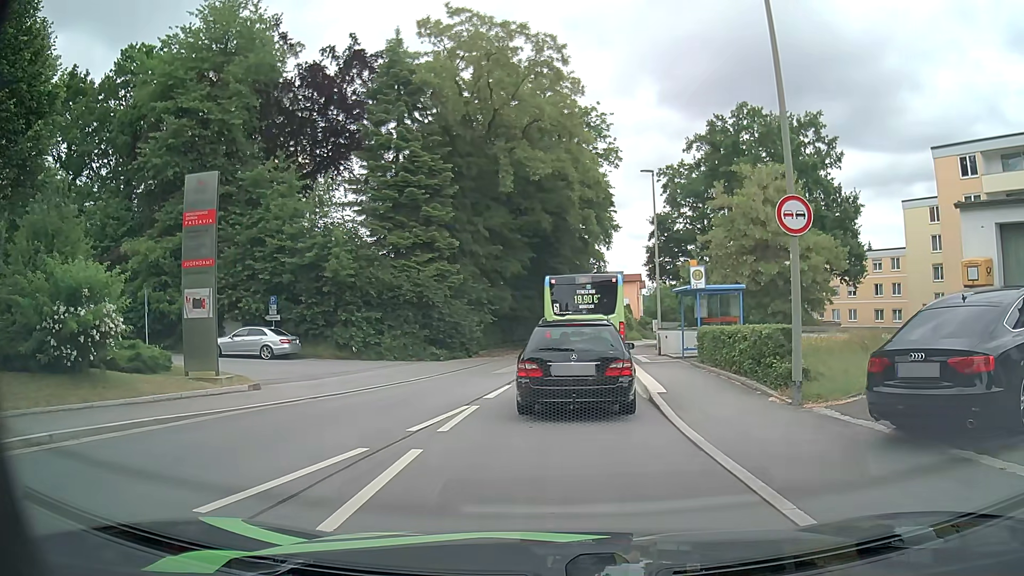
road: residential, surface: asphalt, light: Day
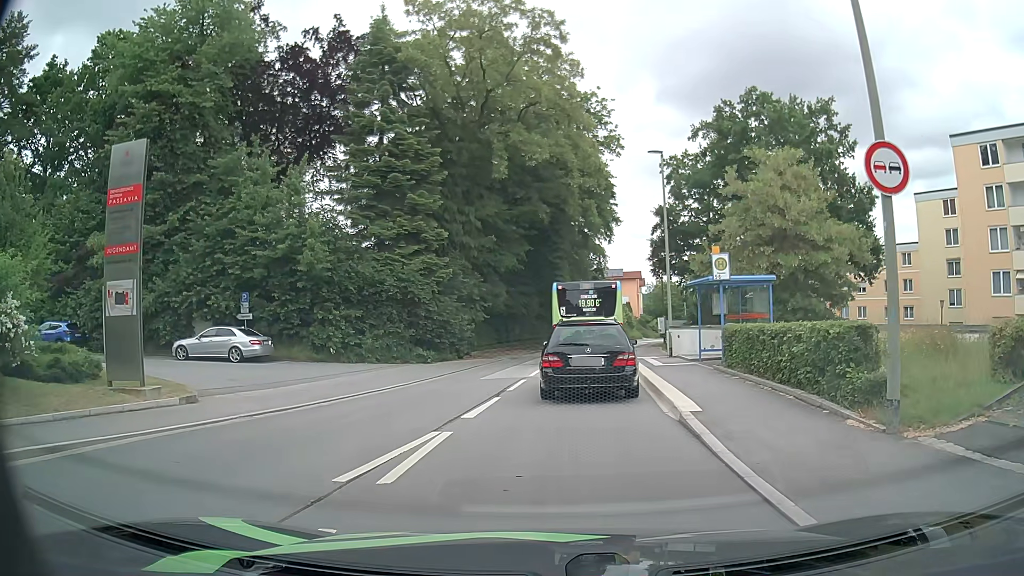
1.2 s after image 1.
(0.0, +3.2) m; 0°
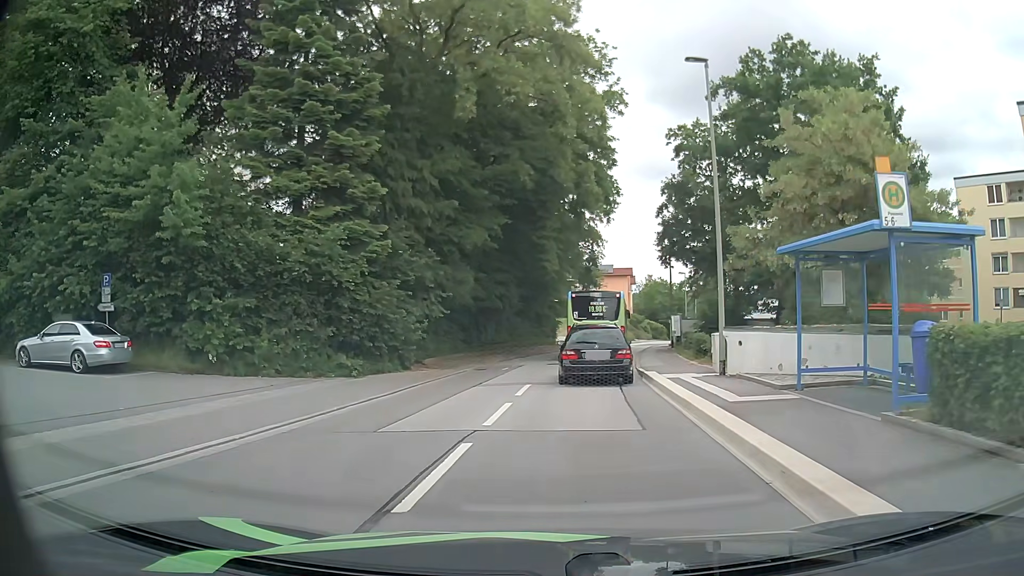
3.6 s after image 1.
(0.0, +10.1) m; +1°
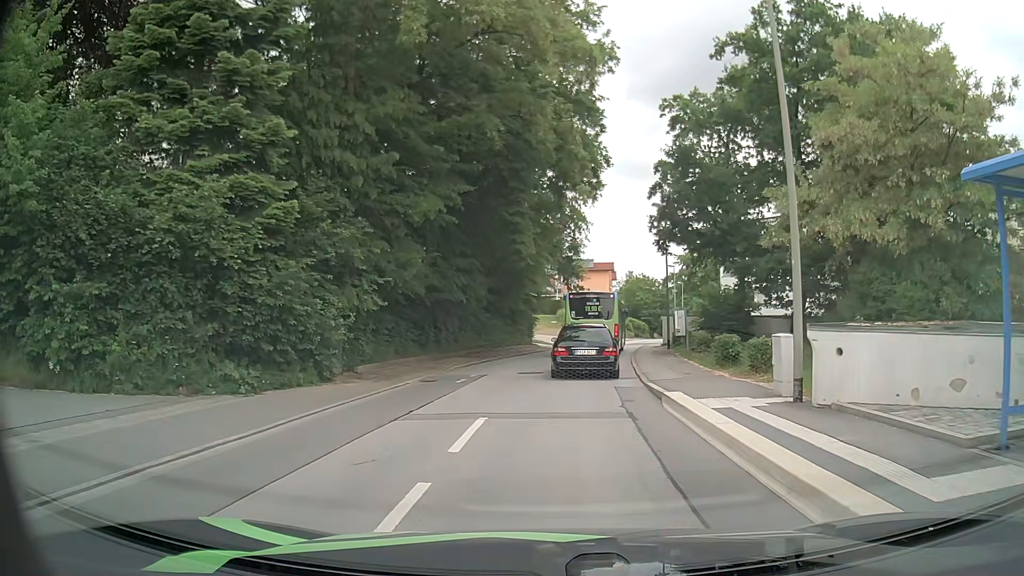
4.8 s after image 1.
(+0.1, +6.7) m; +2°
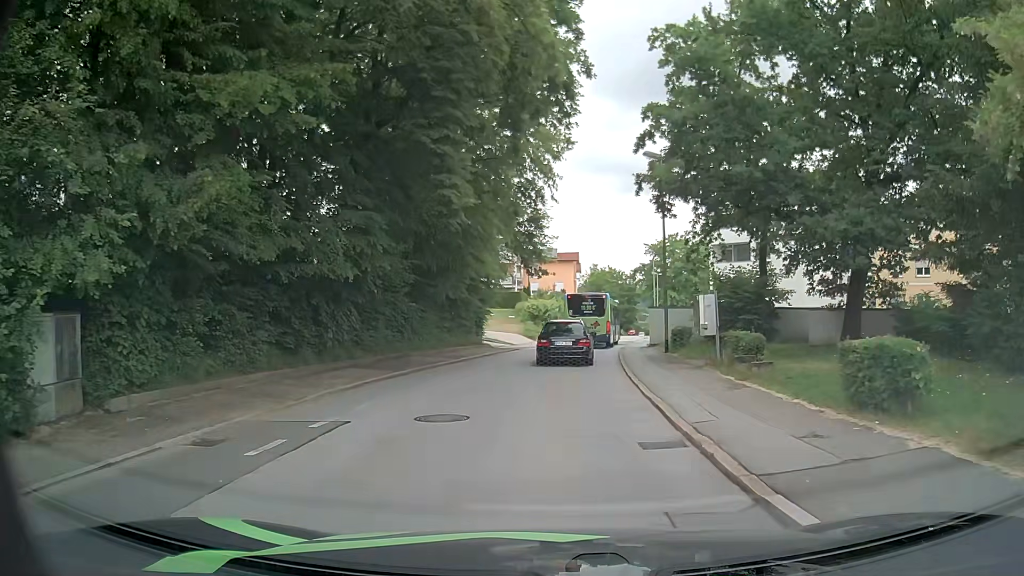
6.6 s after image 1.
(+0.3, +10.9) m; +2°
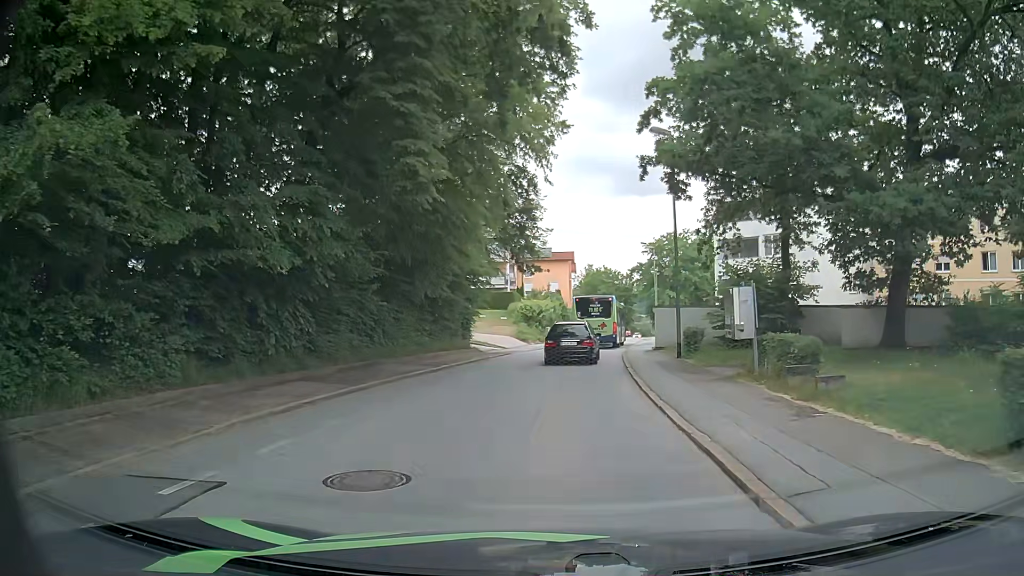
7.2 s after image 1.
(+0.1, +3.8) m; +1°
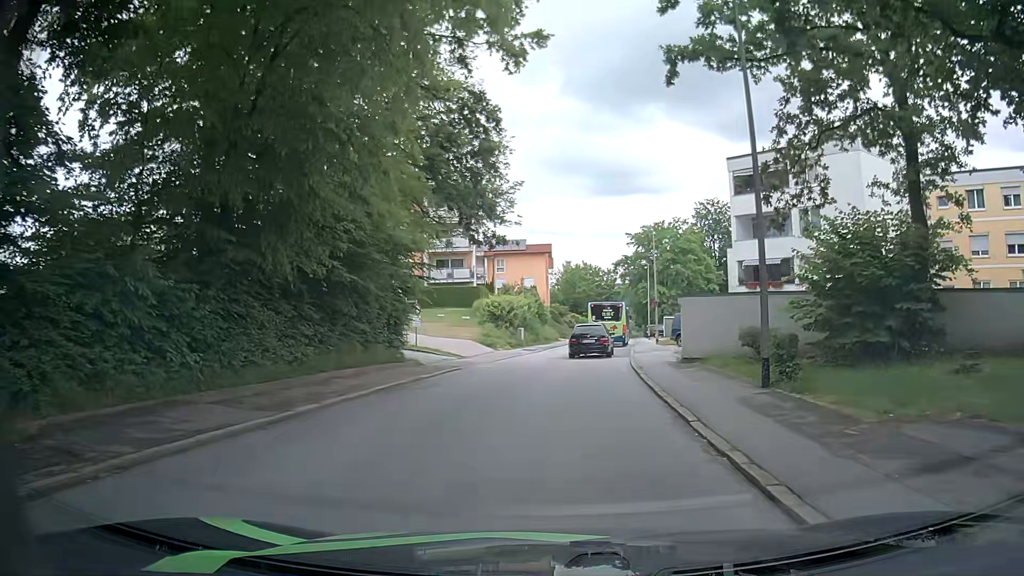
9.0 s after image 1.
(+0.3, +11.9) m; +1°
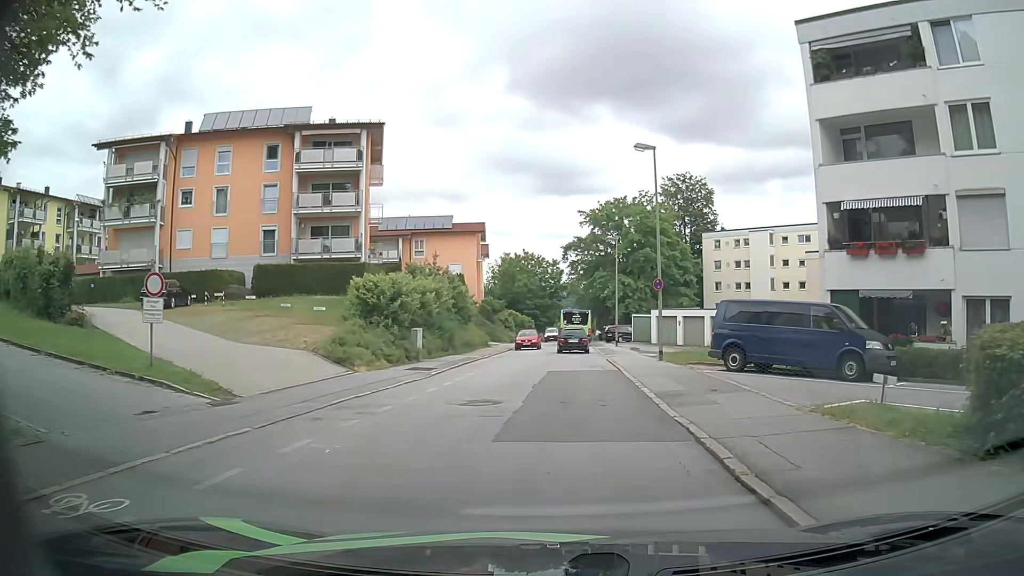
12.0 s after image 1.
(+1.3, +21.3) m; +5°
(0, +10) (+1, +20) (+1, +30) (+2, +40) (+3, +50) (+3, +60) (+4, +70) (+4, +80) (+5, +90) (+5, +100) m
